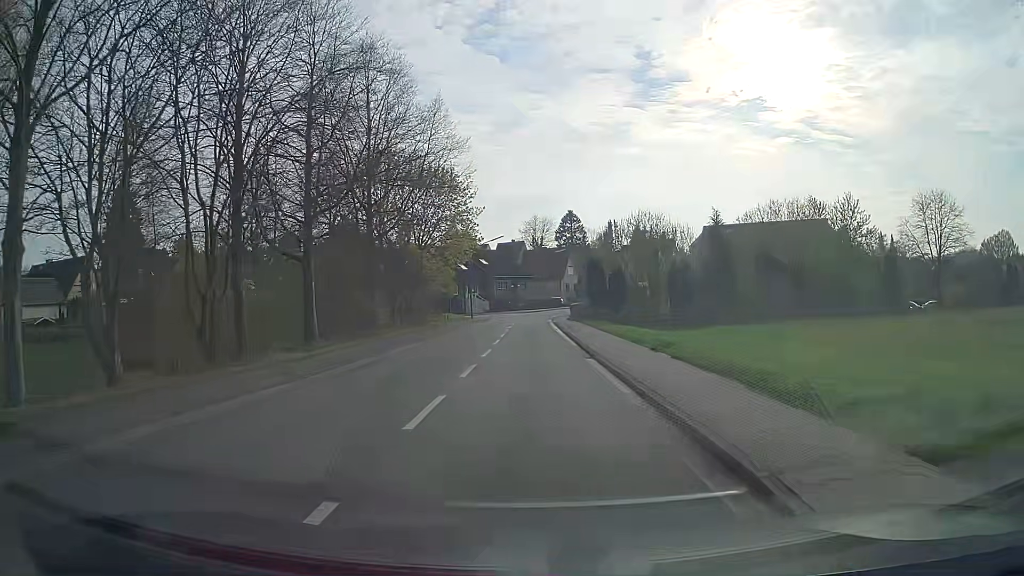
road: secondary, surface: asphalt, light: Day
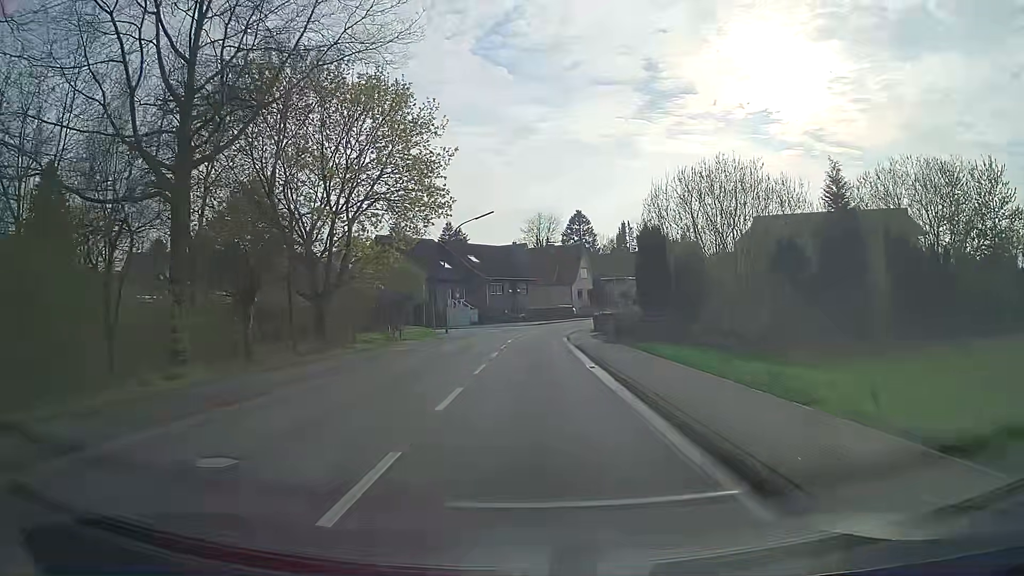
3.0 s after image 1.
(-0.2, +22.1) m; 0°
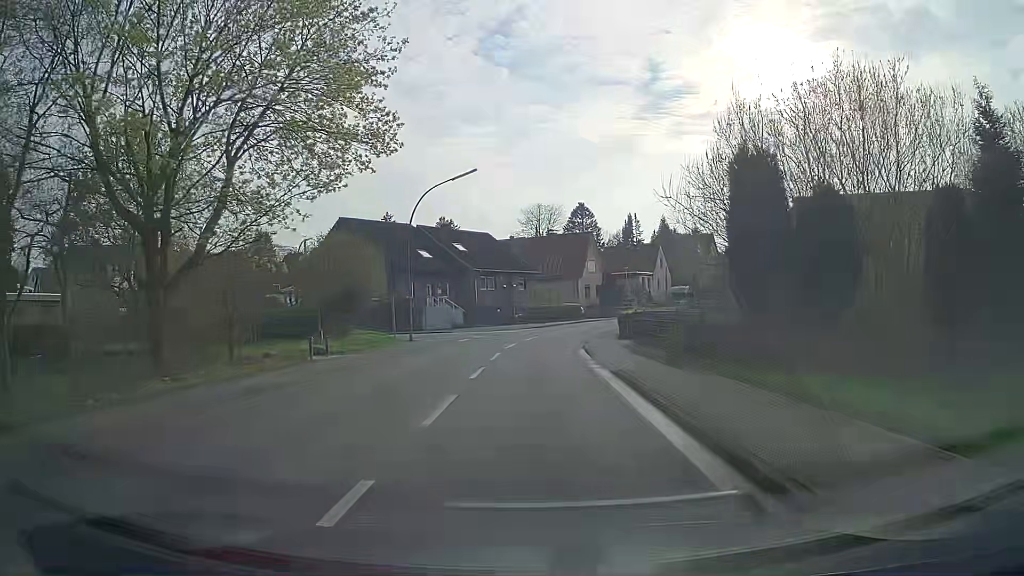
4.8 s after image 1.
(0.0, +13.2) m; -1°
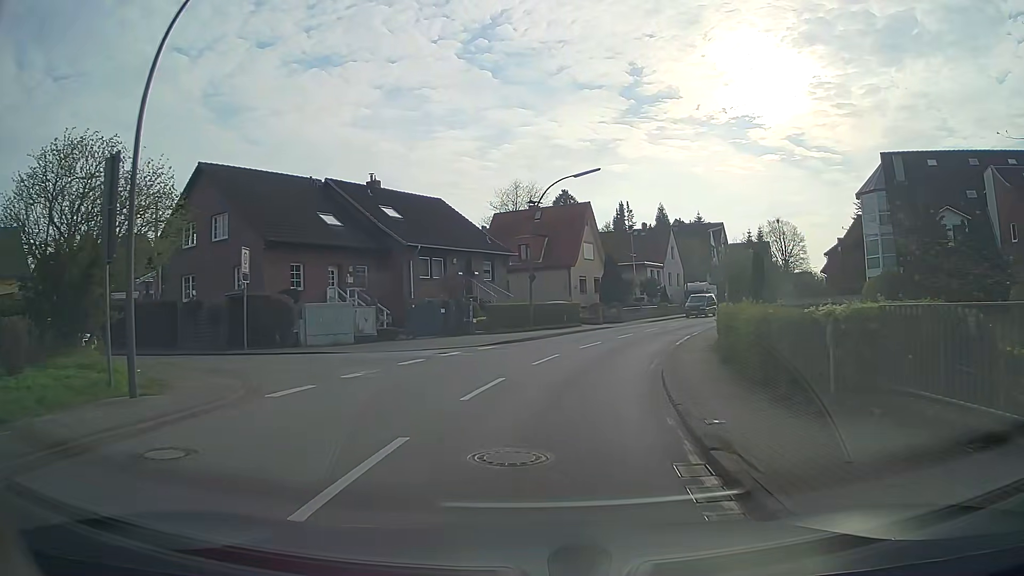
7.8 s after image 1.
(+0.6, +22.4) m; +3°
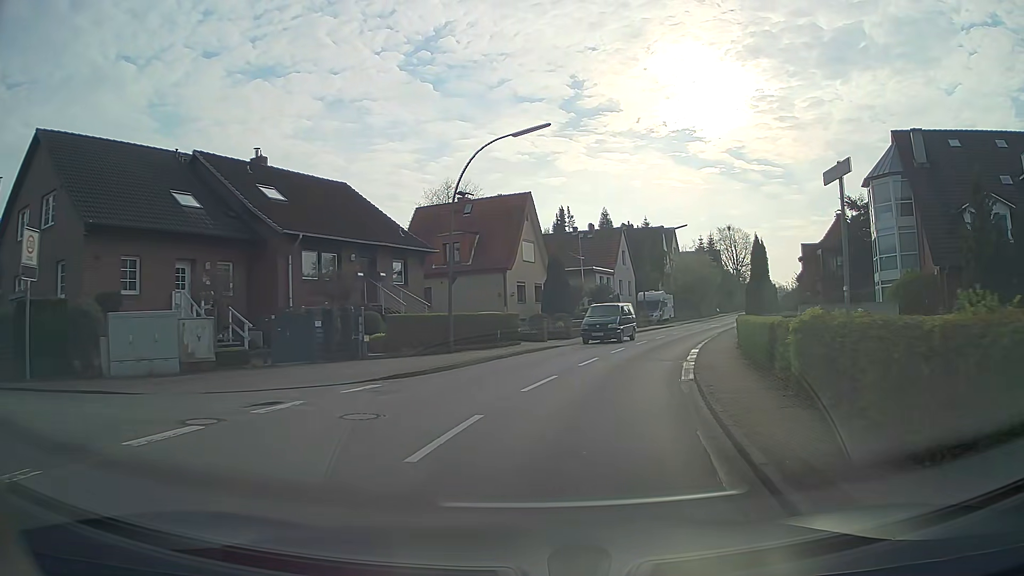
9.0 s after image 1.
(+0.3, +10.0) m; +5°
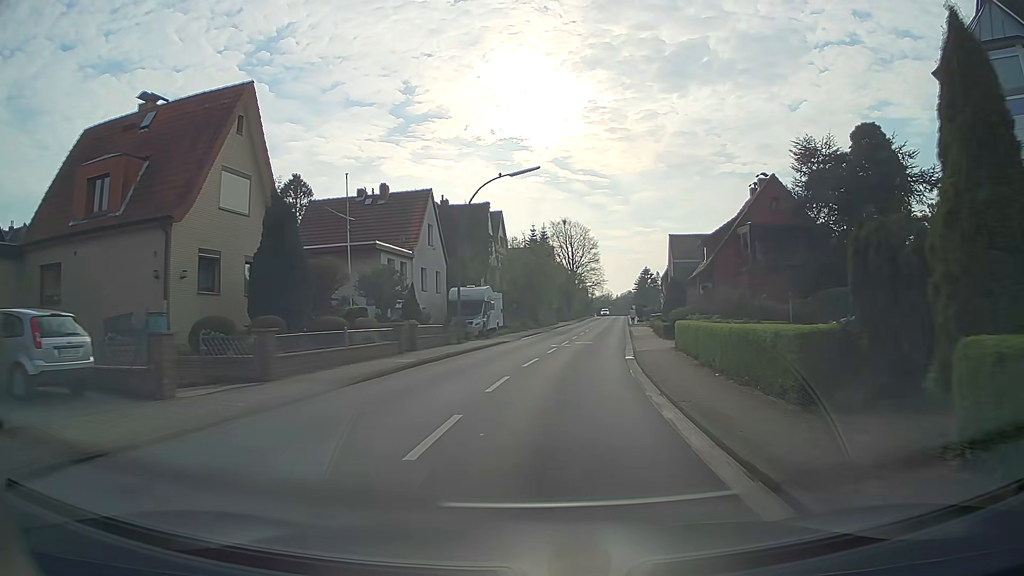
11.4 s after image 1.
(+3.5, +23.4) m; +15°
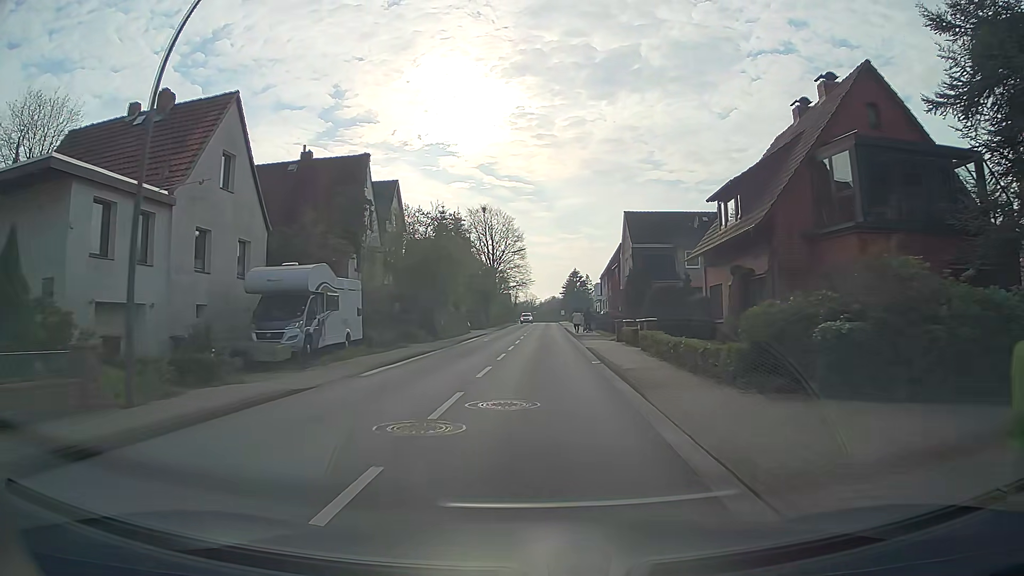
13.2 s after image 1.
(+1.7, +21.5) m; +7°
